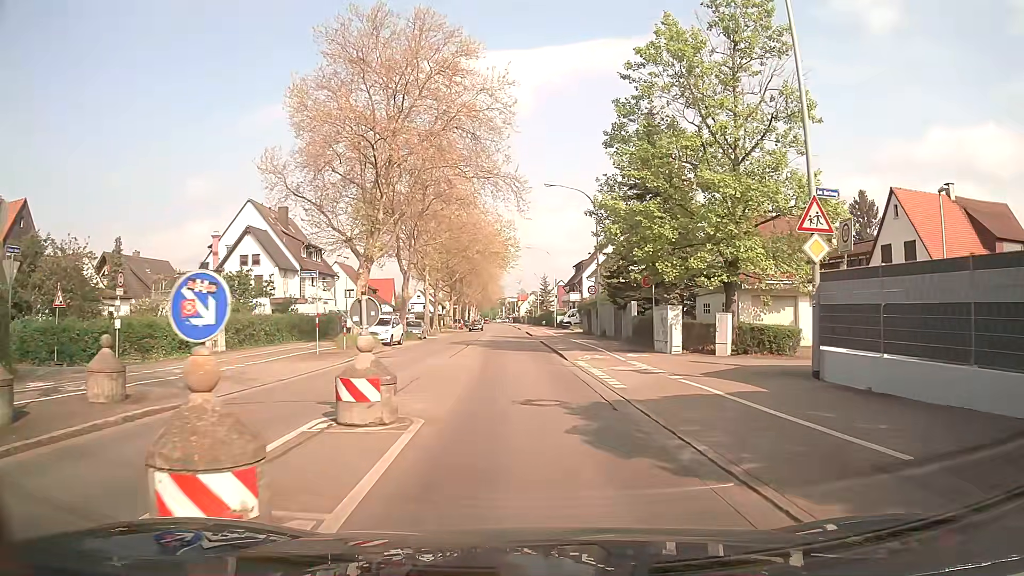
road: secondary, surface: asphalt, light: Day
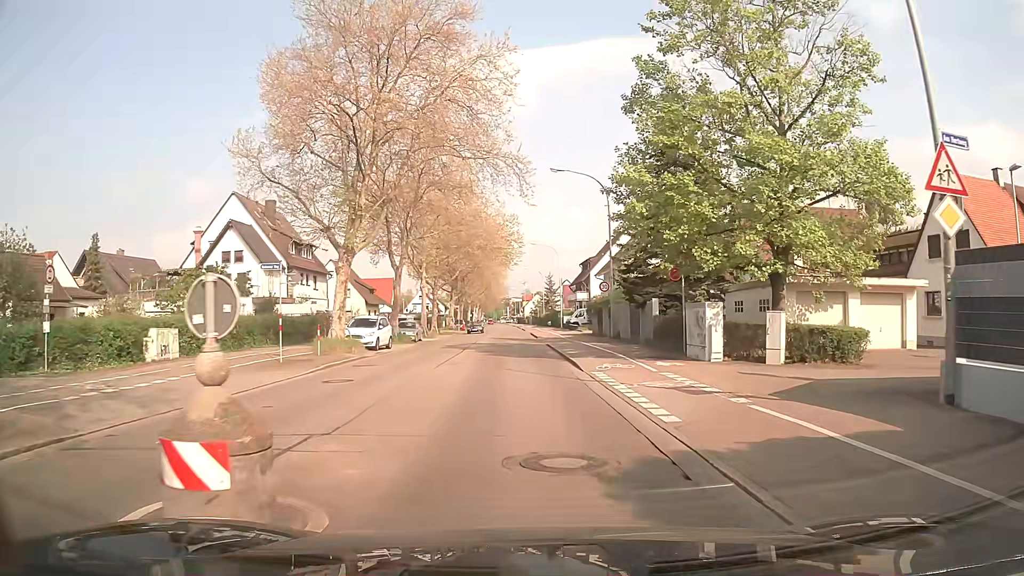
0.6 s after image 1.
(+0.1, +4.5) m; +1°
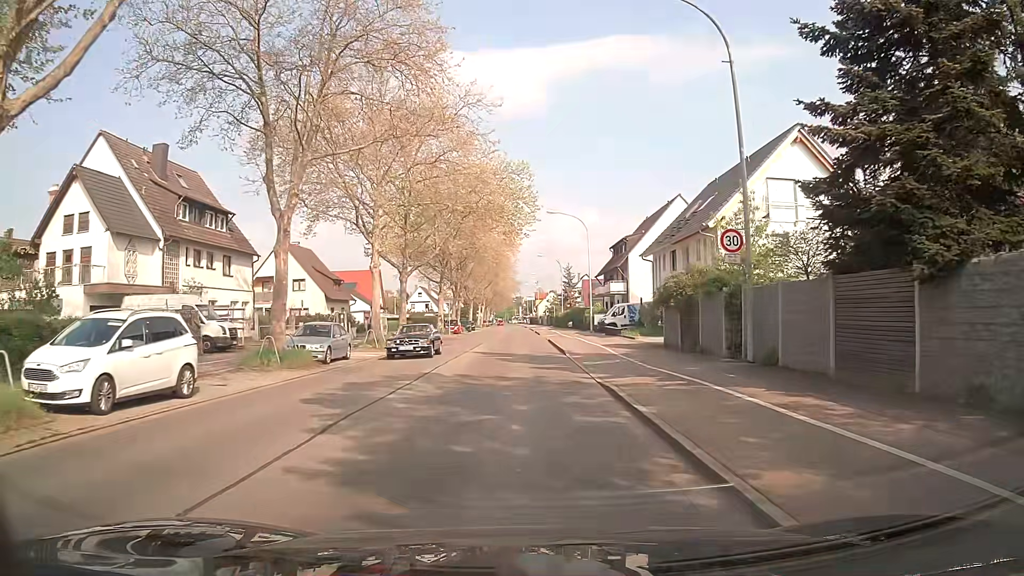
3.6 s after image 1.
(-0.6, +22.4) m; -2°
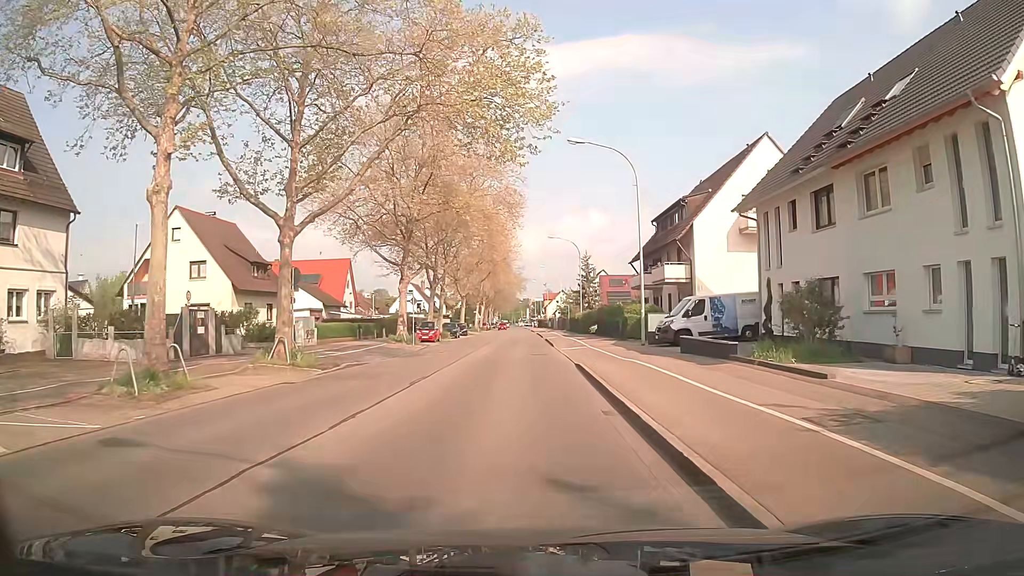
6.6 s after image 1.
(+0.1, +22.4) m; -1°
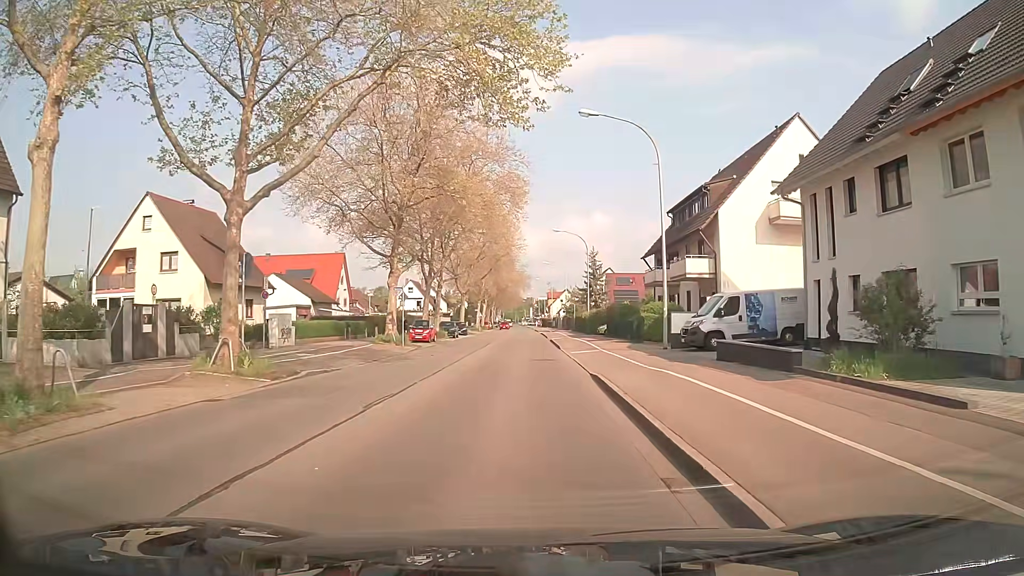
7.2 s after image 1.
(0.0, +4.5) m; 0°
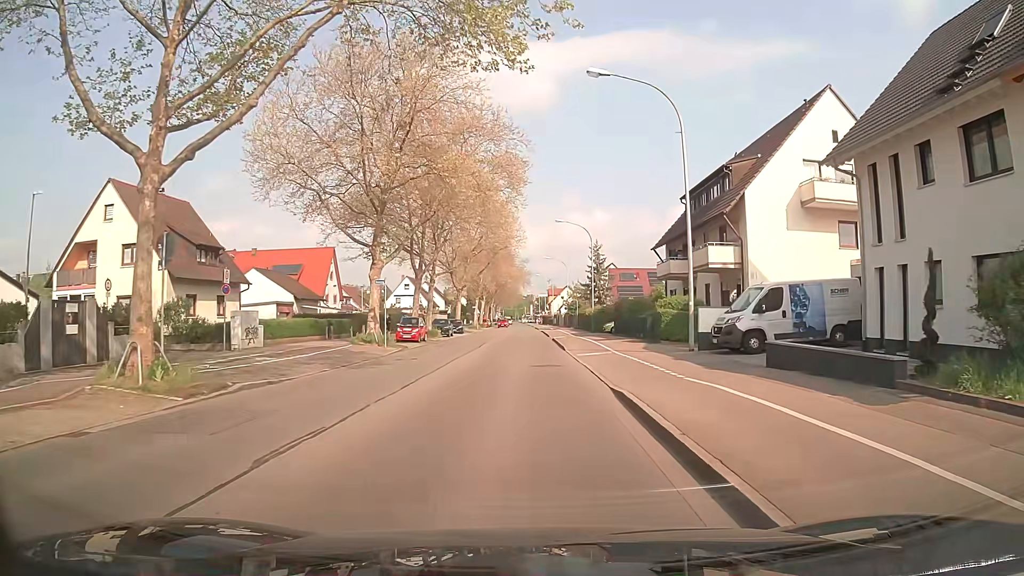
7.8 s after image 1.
(0.0, +4.5) m; 0°
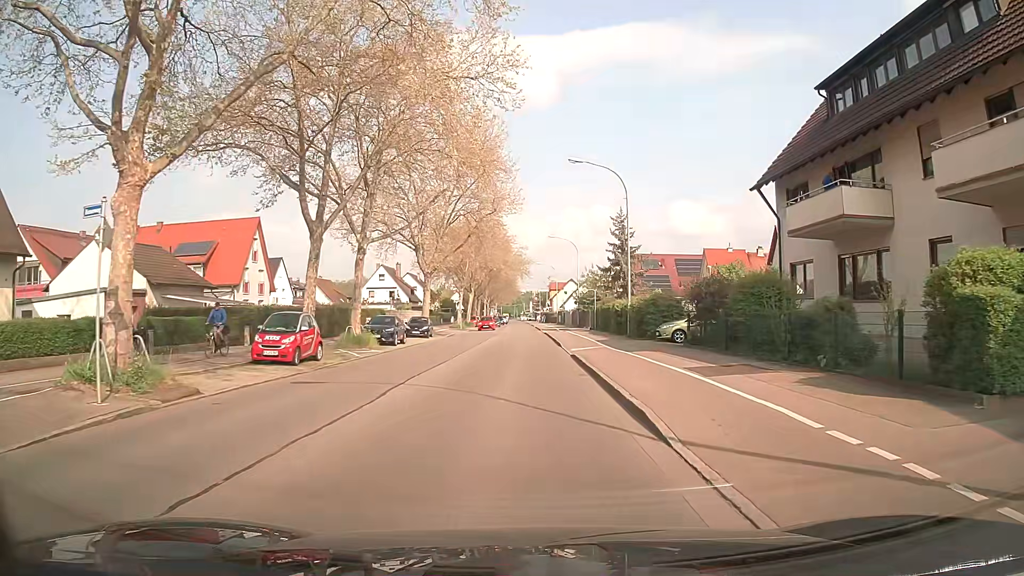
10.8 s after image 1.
(+0.2, +22.3) m; +1°
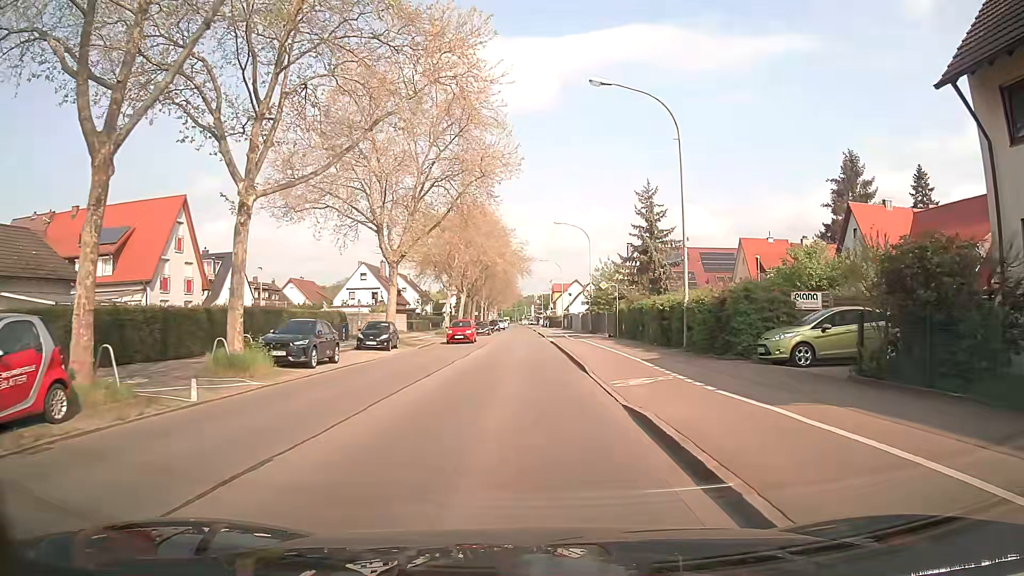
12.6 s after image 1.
(-0.2, +13.4) m; -1°
(0, +10) (0, +20) (0, +30) (0, +40) (0, +50) (0, +60) (0, +70) (0, +80) (0, +90) (0, +100) m
